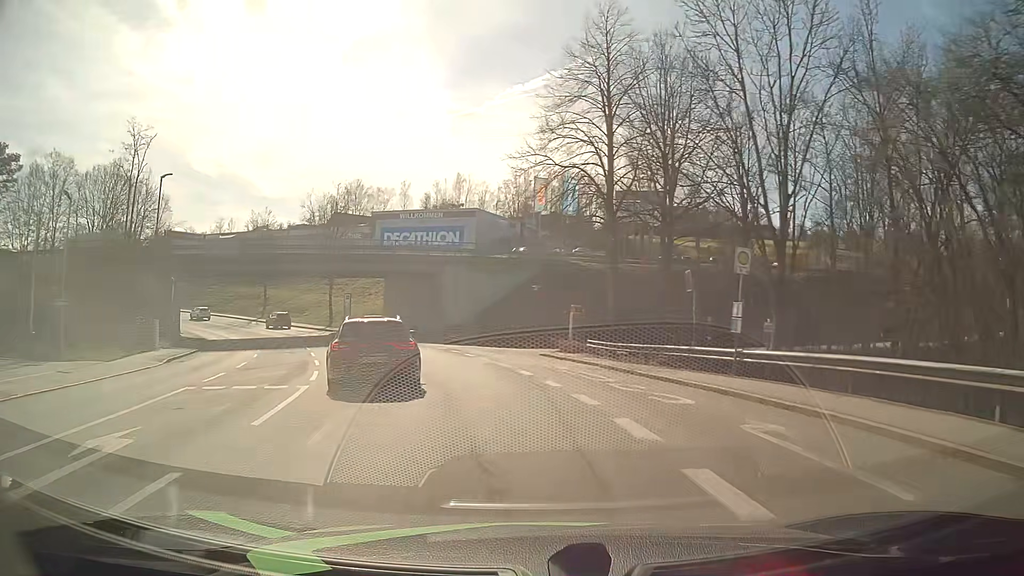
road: tertiary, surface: asphalt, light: Day
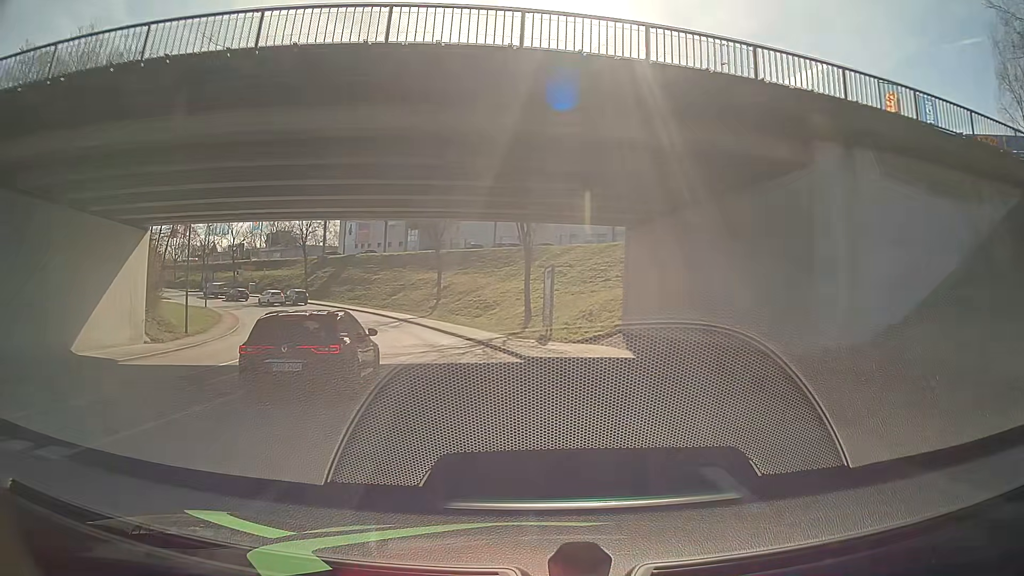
(-6.4, +35.0) m; -21°
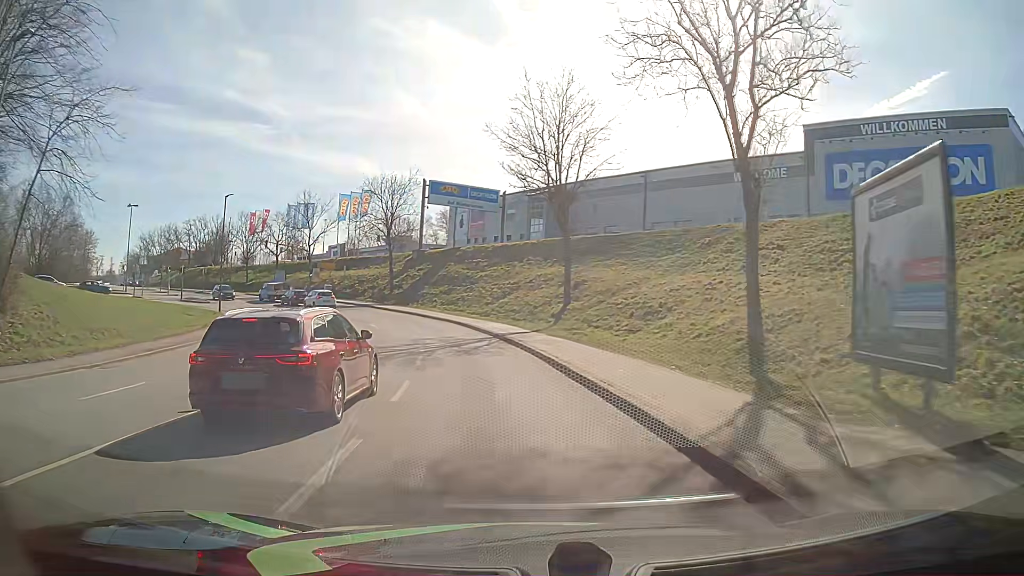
(-2.3, +22.2) m; -14°
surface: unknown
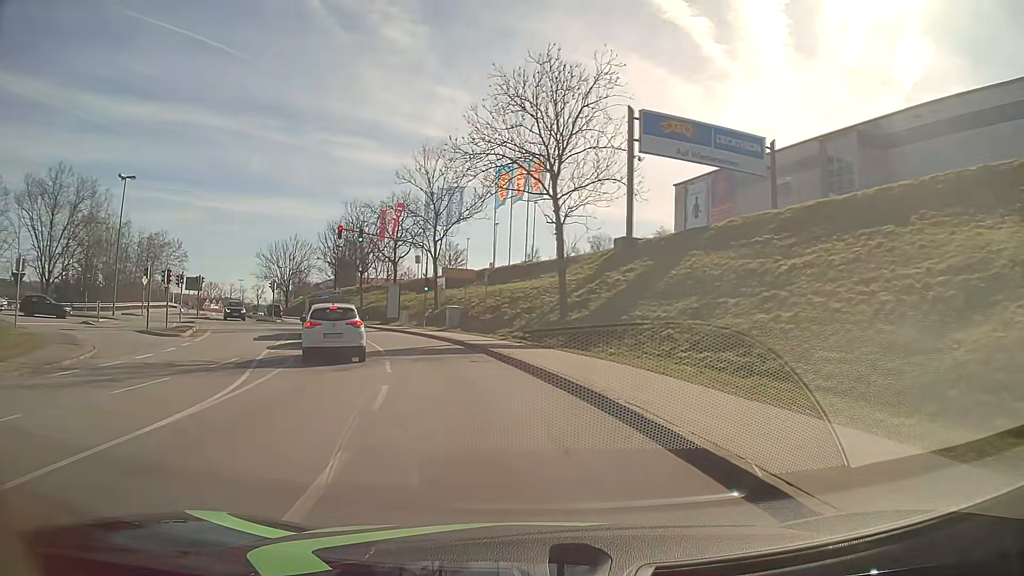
(-3.8, +37.1) m; -16°
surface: asphalt
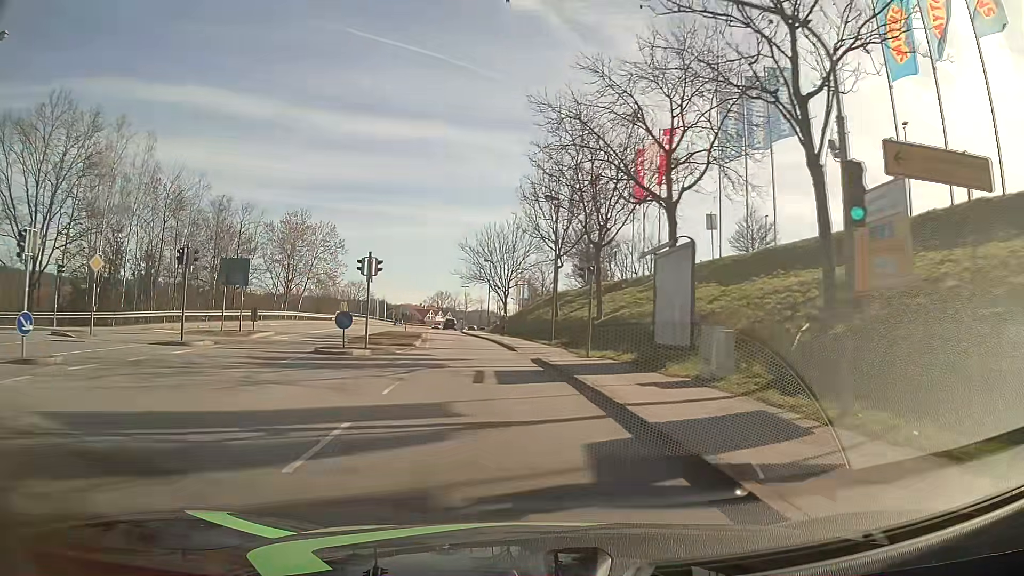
(-7.1, +34.9) m; -22°
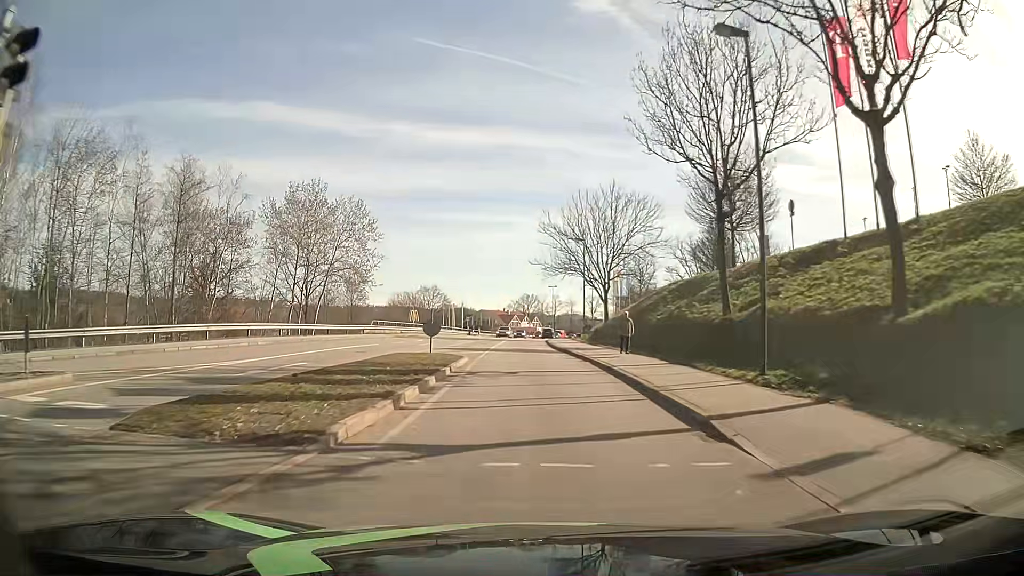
(-1.7, +21.7) m; -8°
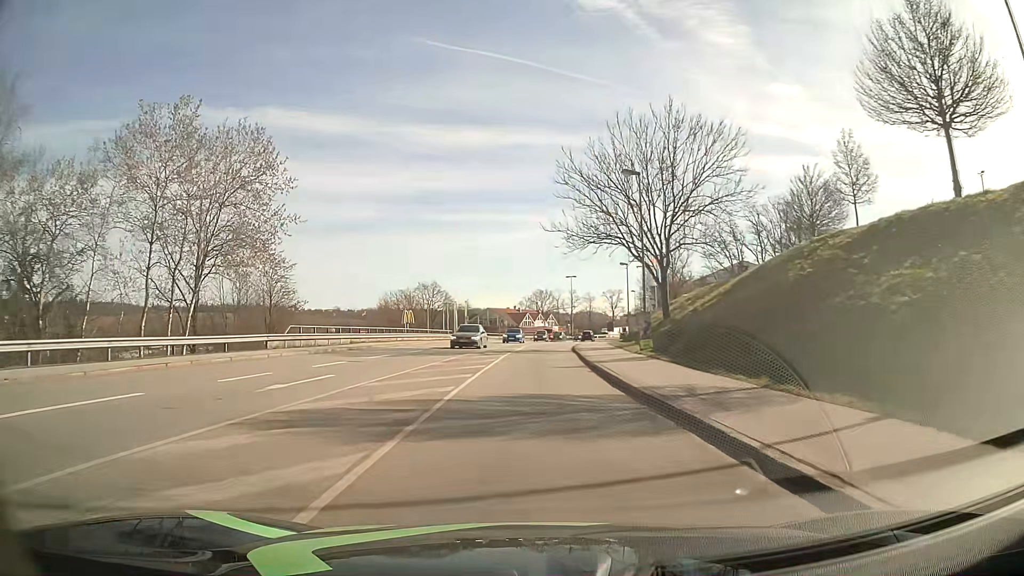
(-0.3, +22.6) m; -1°
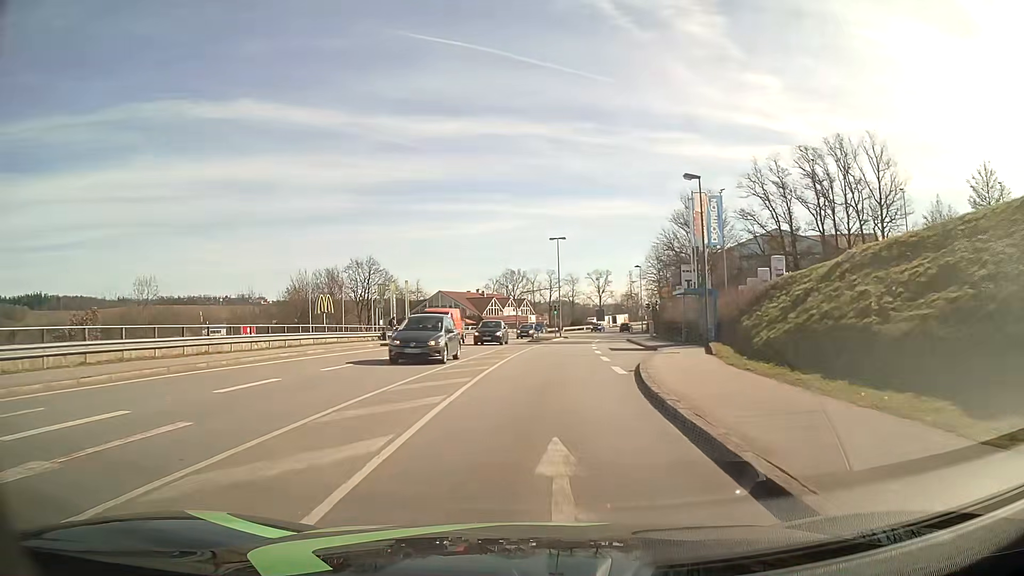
(+0.5, +38.4) m; +2°
(0, +10) (0, +20) (+1, +30) (+2, +40) (+3, +50) (+4, +60) (+5, +70) (+7, +80) (+9, +89) (+11, +99) m
